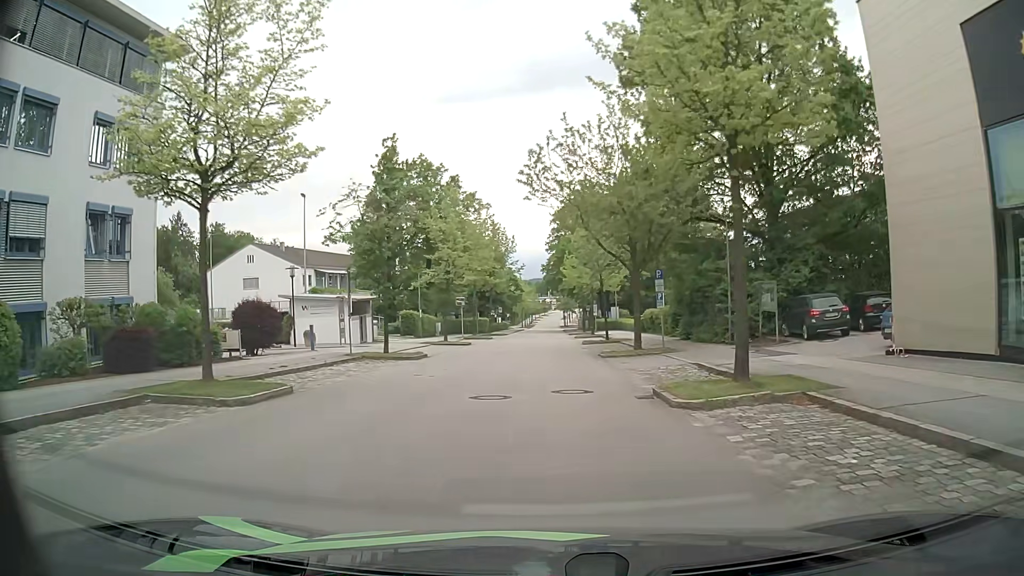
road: residential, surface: asphalt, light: Day
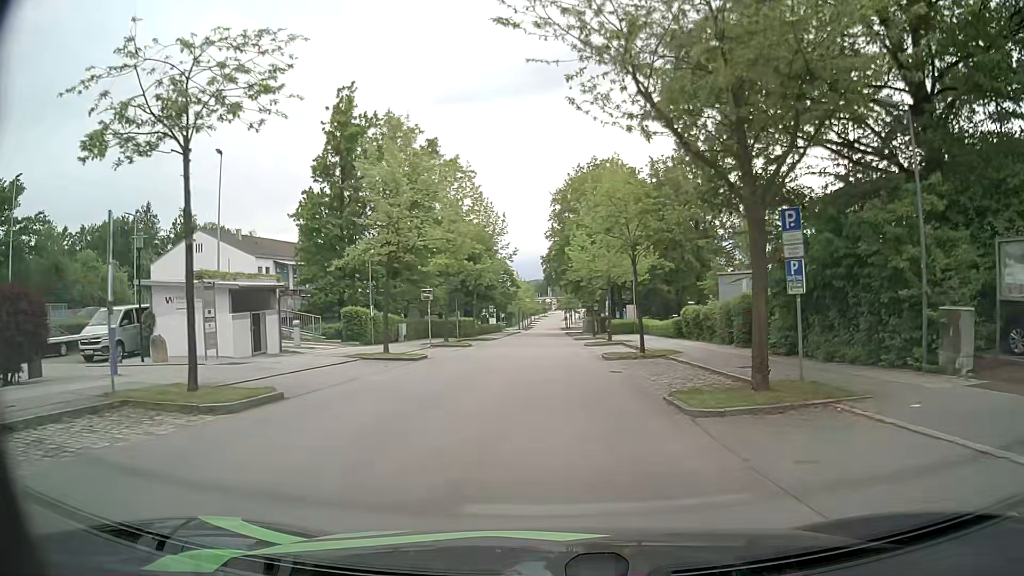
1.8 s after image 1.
(+0.1, +14.7) m; +1°
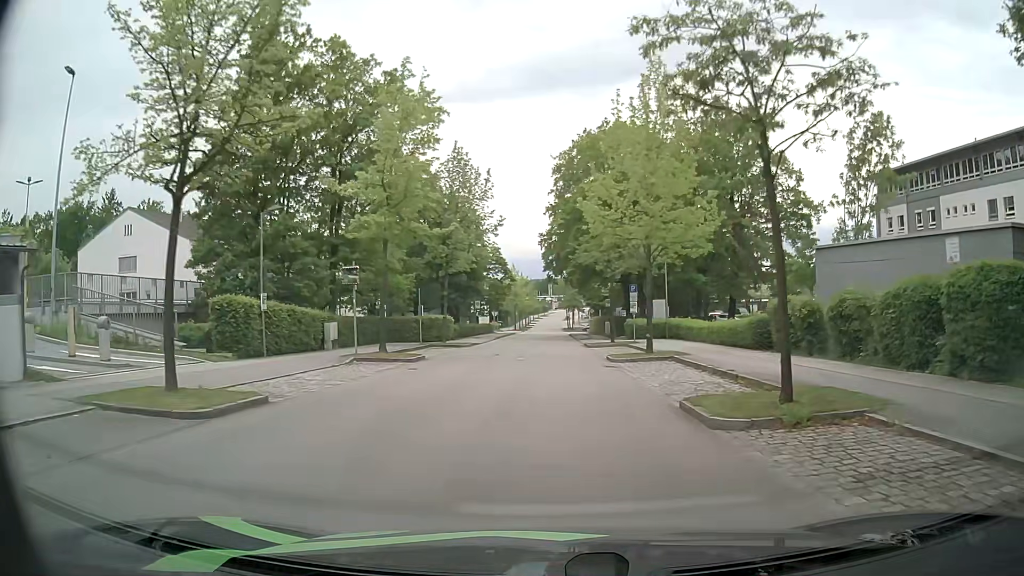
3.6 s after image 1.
(-0.1, +15.2) m; -1°
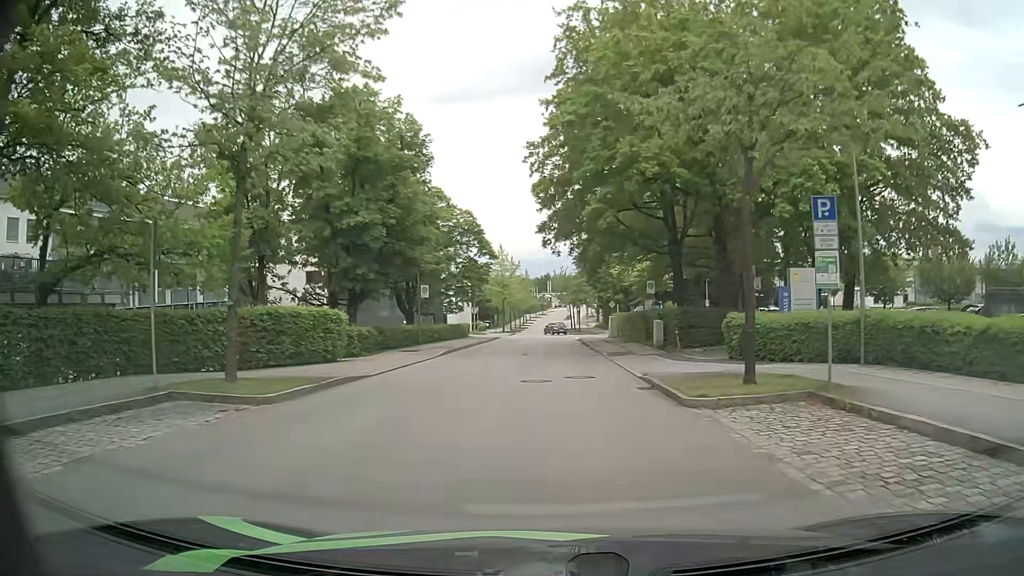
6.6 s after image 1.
(+0.6, +26.2) m; +2°
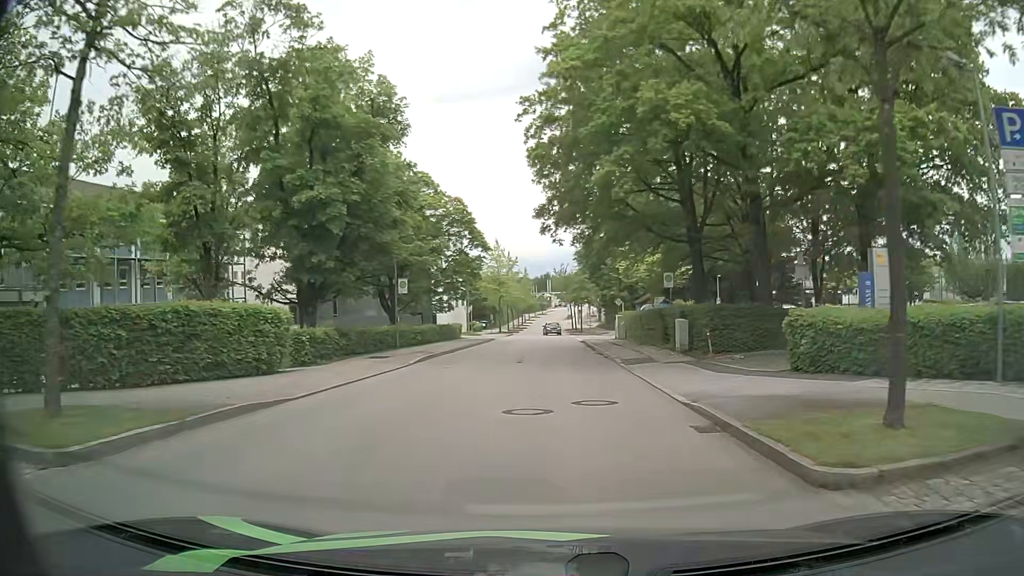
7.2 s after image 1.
(0.0, +5.4) m; 0°
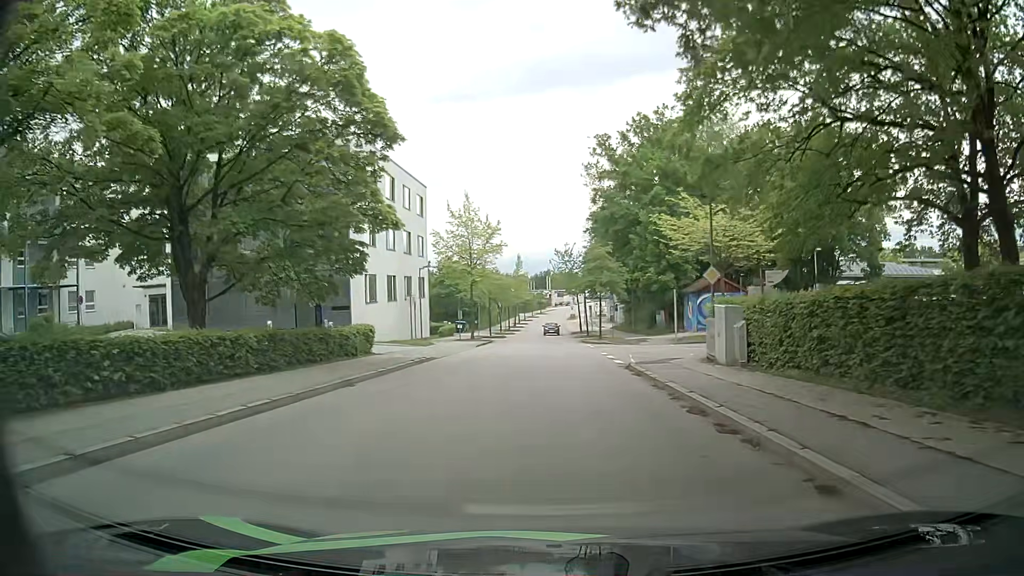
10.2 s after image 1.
(-0.1, +27.5) m; -1°
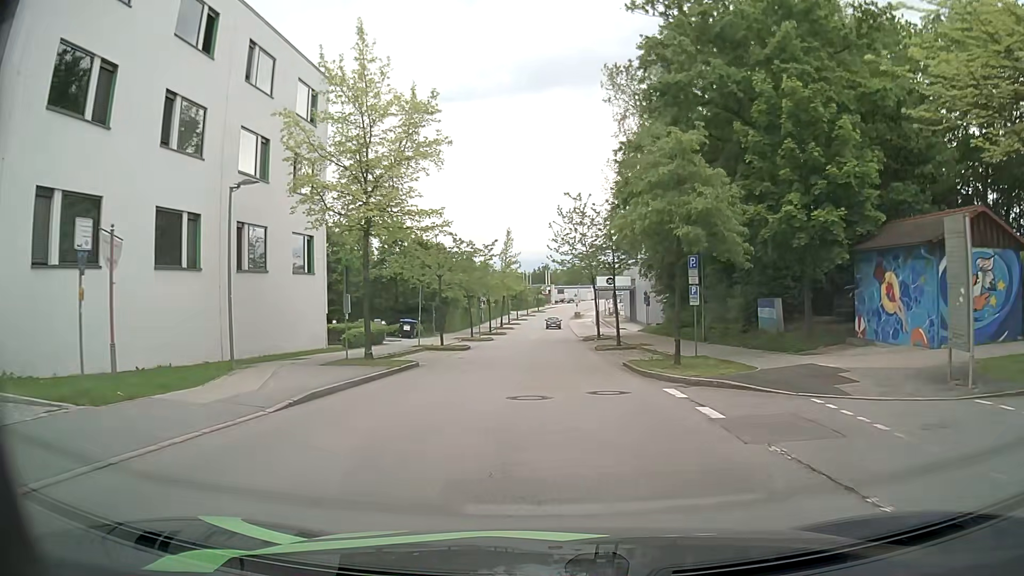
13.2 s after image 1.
(+0.5, +28.5) m; +1°
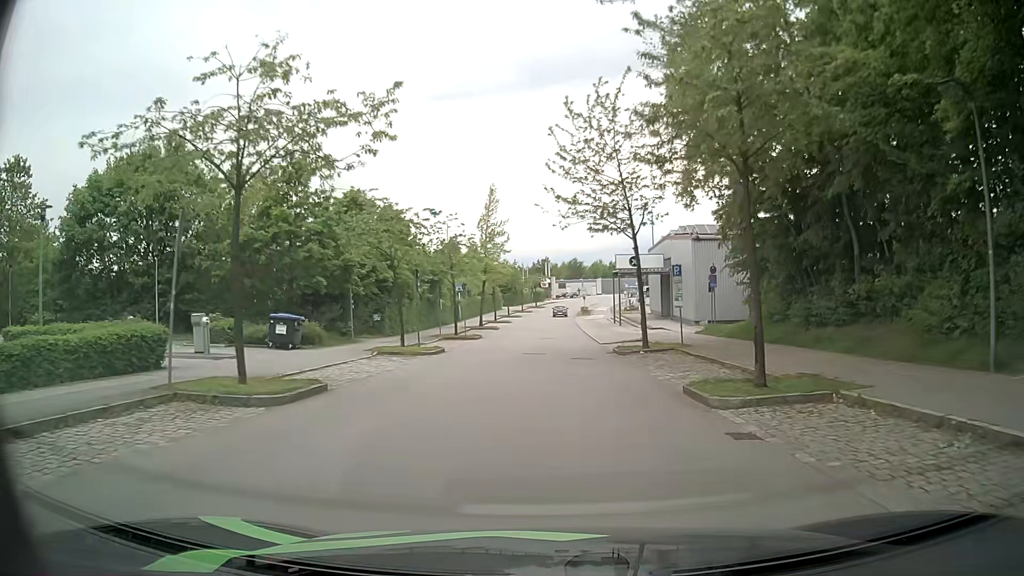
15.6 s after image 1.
(-0.1, +23.4) m; 0°
(0, +10) (0, +20) (0, +30) (0, +40) (0, +50) (0, +60) (0, +70) (+1, +80) (+1, +90) (+3, +100) m
